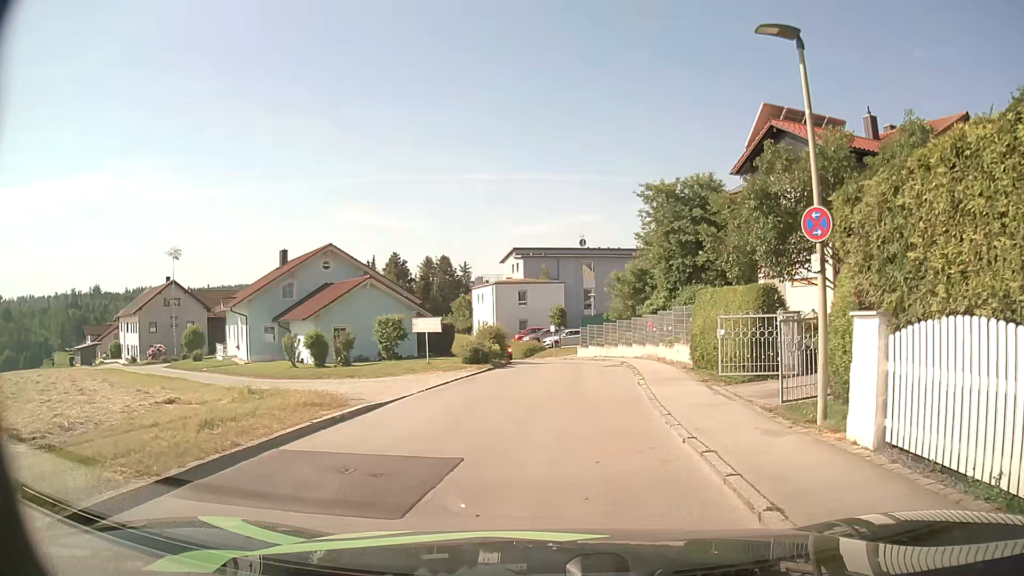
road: residential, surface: asphalt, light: Day
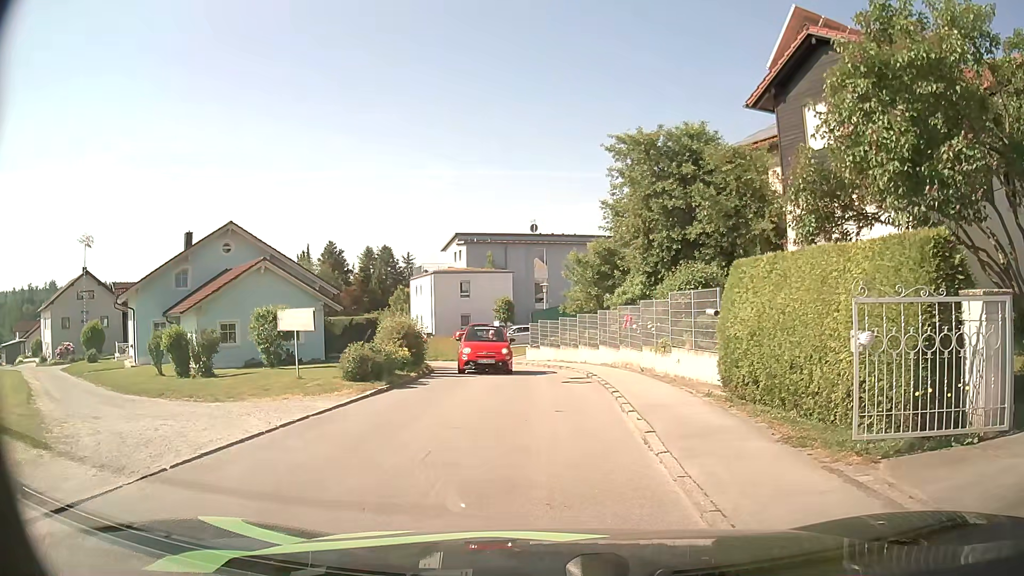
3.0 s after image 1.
(+0.3, +8.3) m; +5°
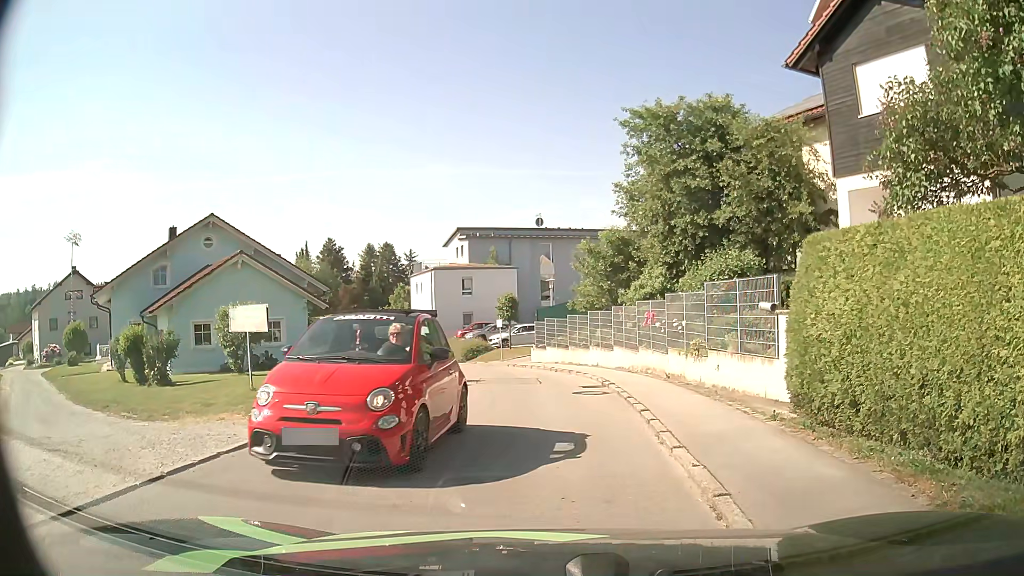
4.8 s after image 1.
(-0.1, +3.0) m; -2°
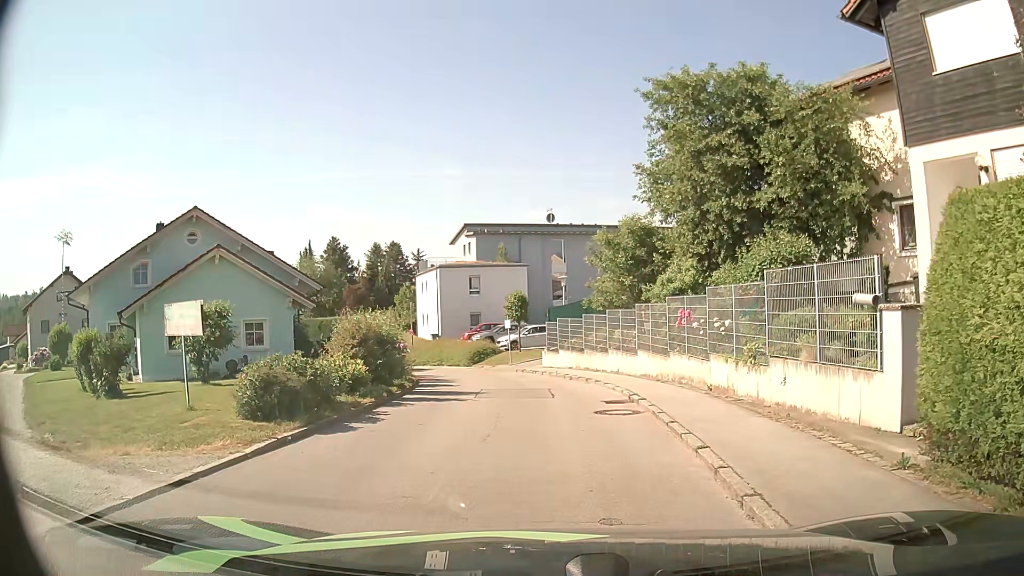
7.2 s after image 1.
(0.0, +3.0) m; 0°
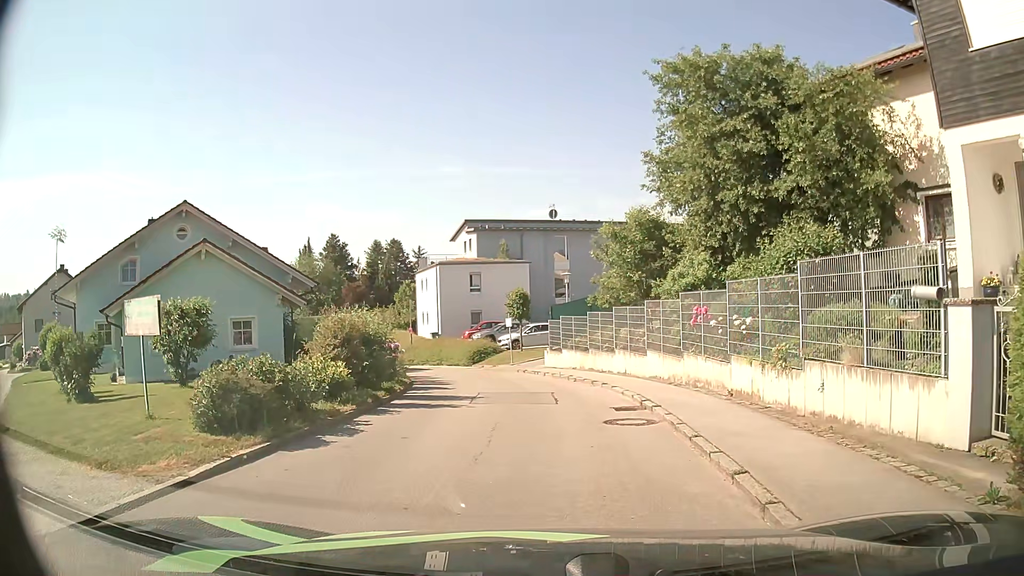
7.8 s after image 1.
(0.0, +1.3) m; -1°
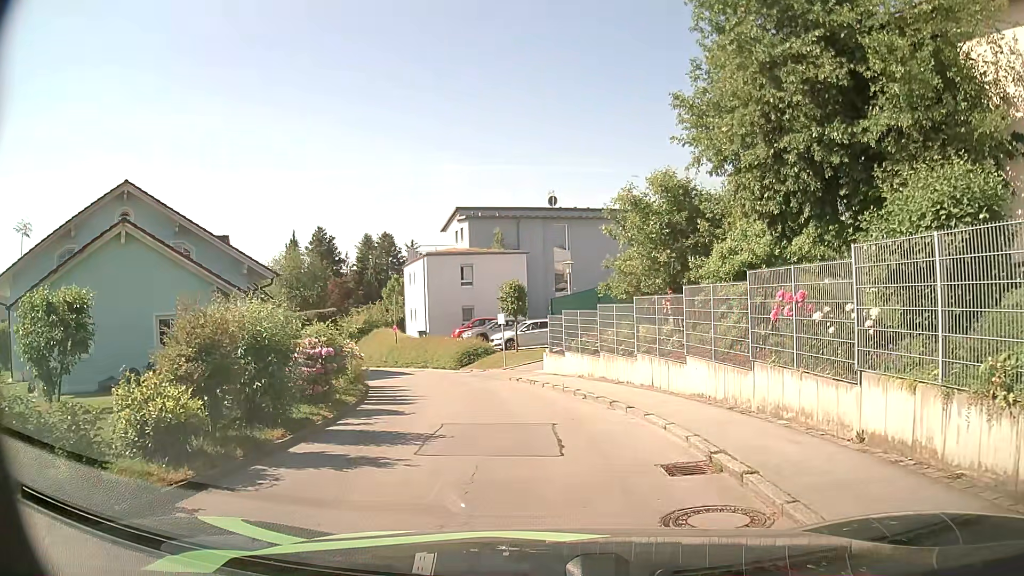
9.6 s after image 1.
(0.0, +5.1) m; 0°
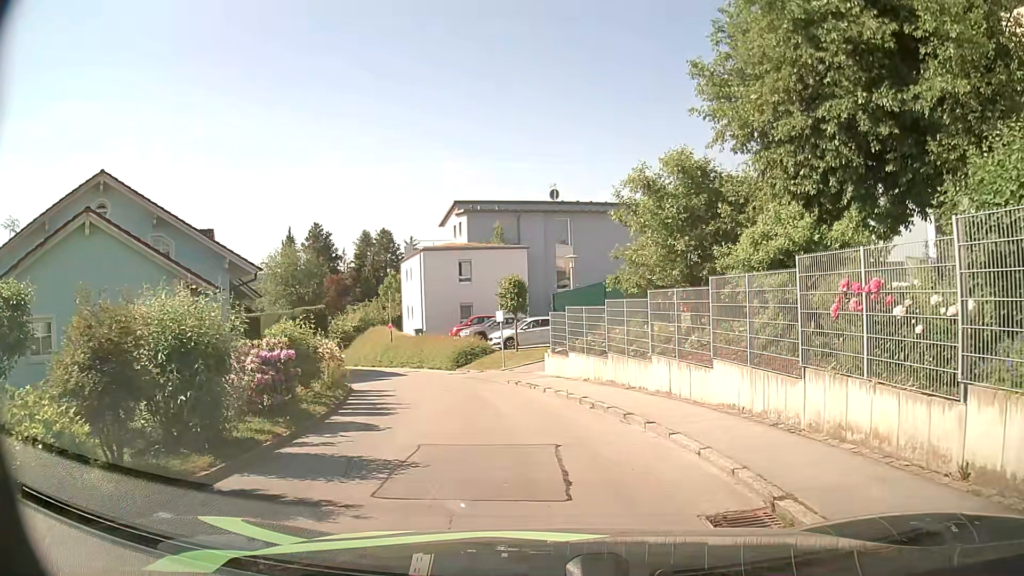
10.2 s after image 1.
(0.0, +1.9) m; 0°
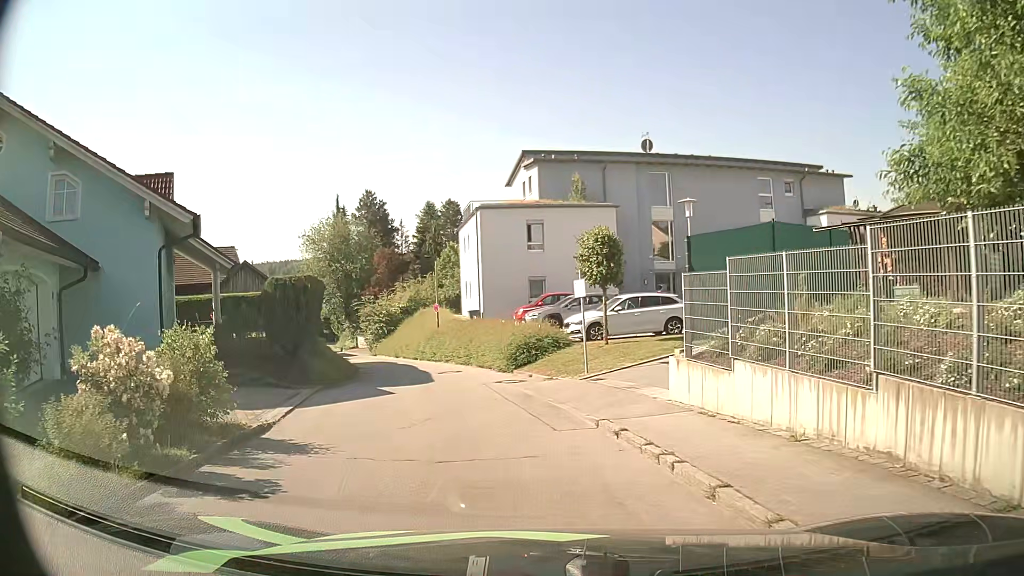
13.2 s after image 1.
(-0.6, +10.6) m; -7°
(-1, +10) (-3, +20) (-6, +29) (-10, +39) (-14, +48) (-18, +57) (-22, +66) (-26, +75) (-28, +85) (-31, +94) m
